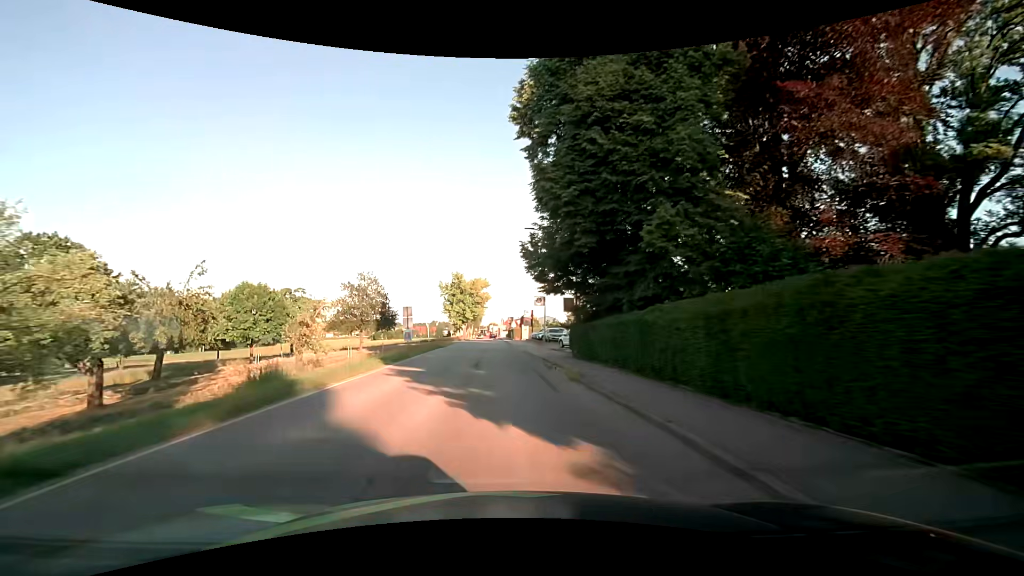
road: secondary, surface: asphalt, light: Day
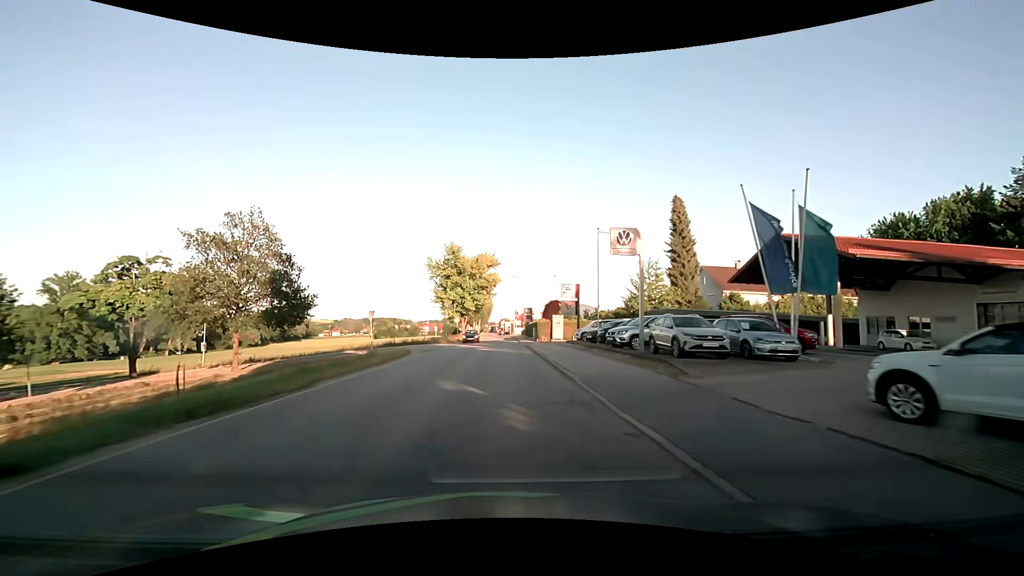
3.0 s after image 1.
(-0.7, +37.9) m; 0°
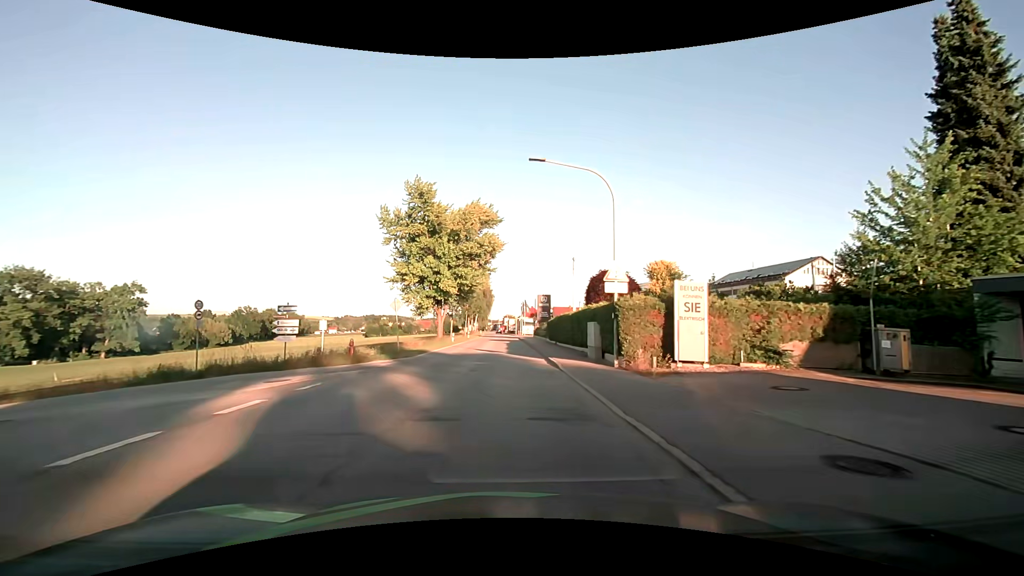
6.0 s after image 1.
(-0.6, +38.2) m; -1°
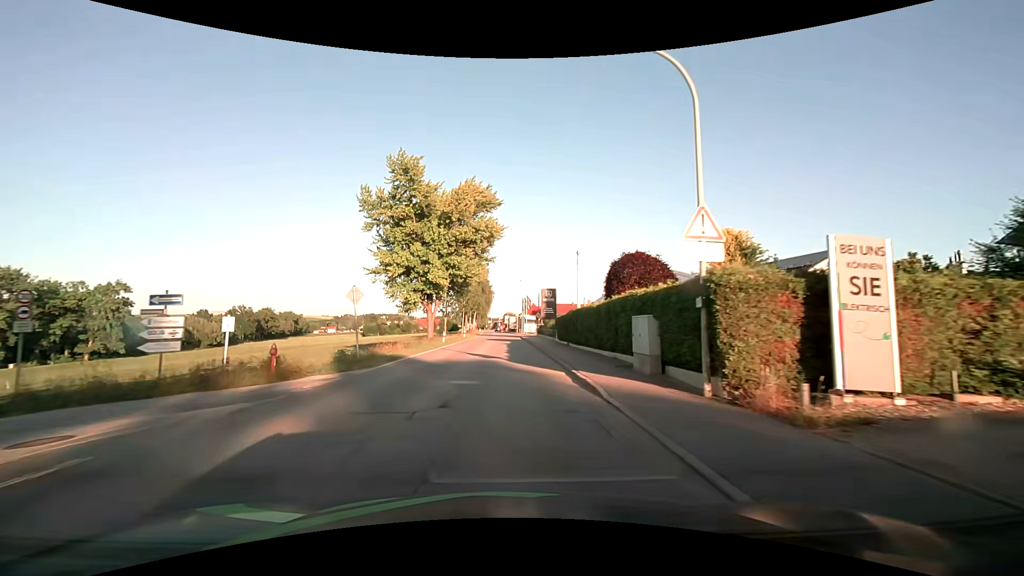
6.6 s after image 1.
(0.0, +7.6) m; 0°
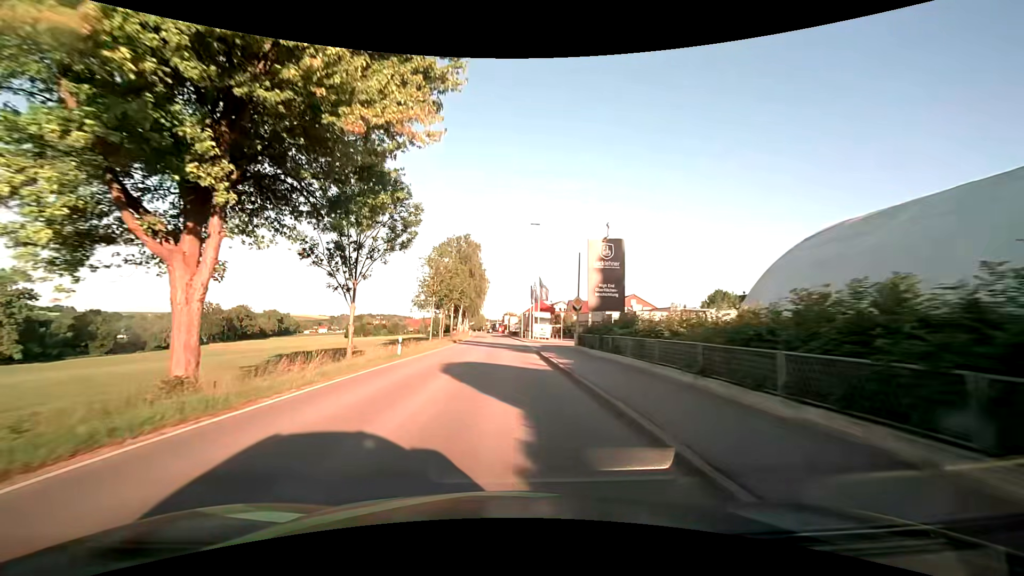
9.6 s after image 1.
(0.0, +38.2) m; 0°
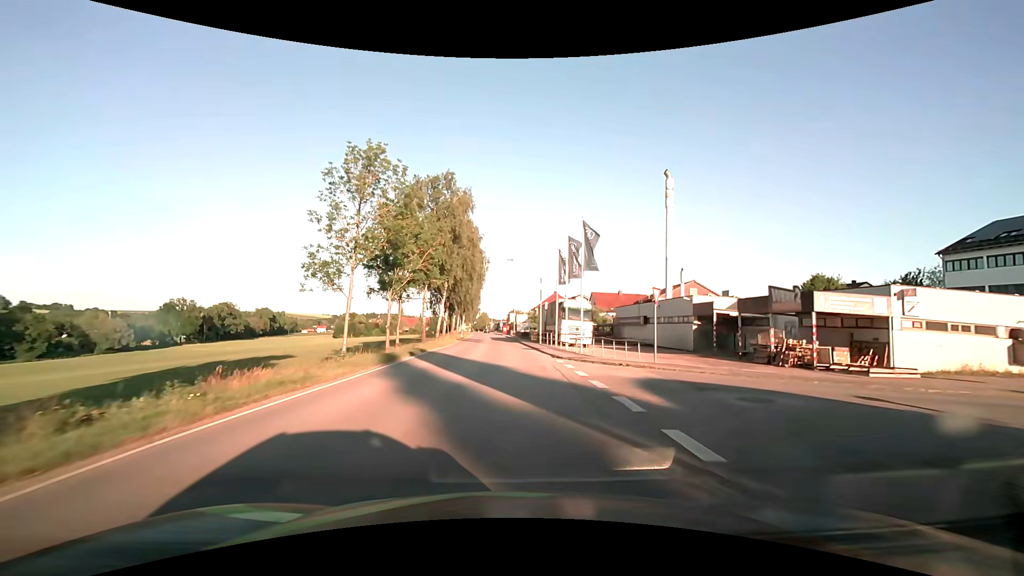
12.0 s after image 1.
(-0.2, +30.6) m; -1°
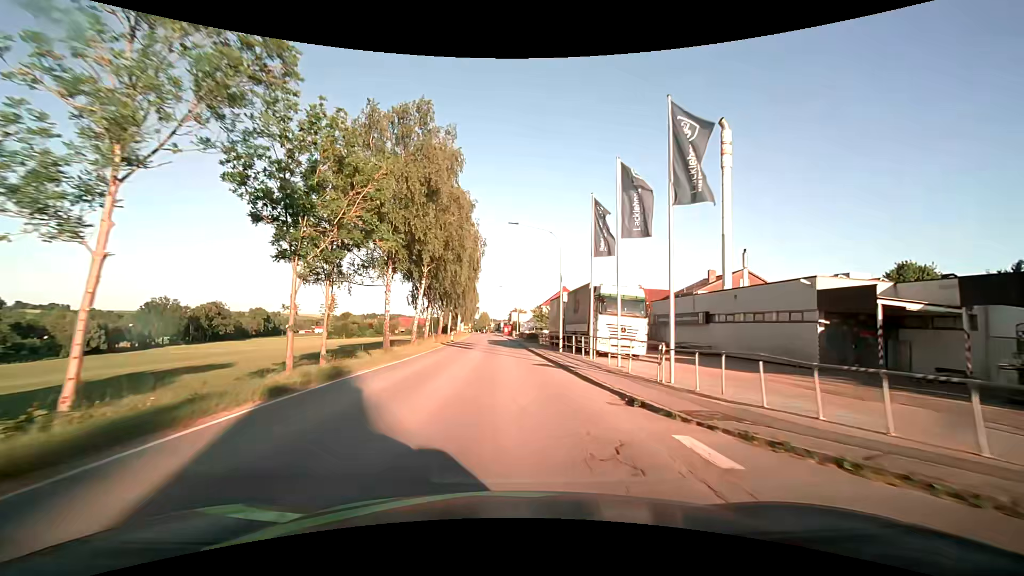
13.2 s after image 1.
(+0.1, +15.3) m; 0°
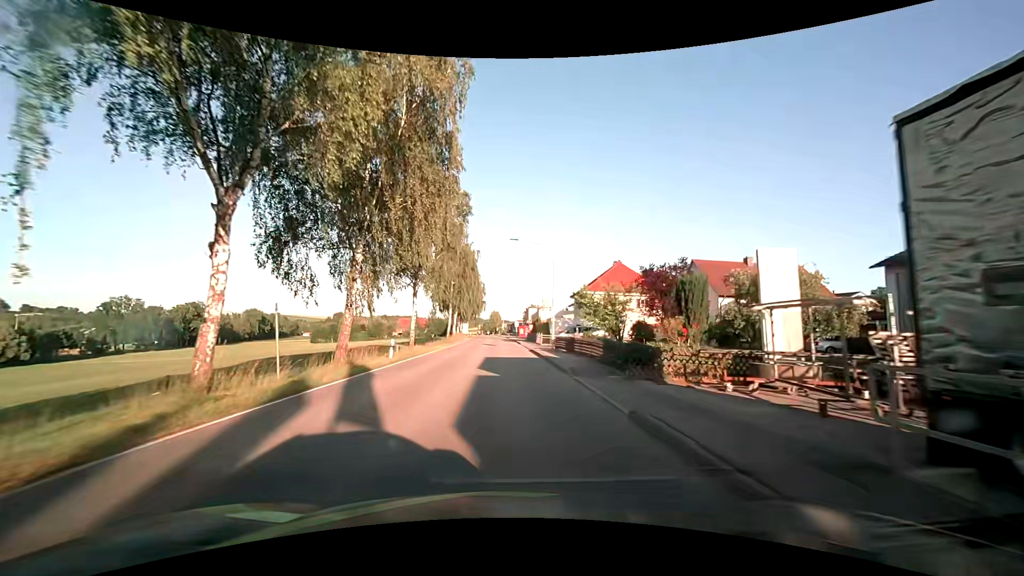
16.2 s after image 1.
(-0.6, +38.3) m; -1°
(0, +10) (0, +20) (0, +30) (0, +40) (-1, +50) (-1, +60) (-1, +70) (-2, +80) (-2, +90) (-2, +100) m
